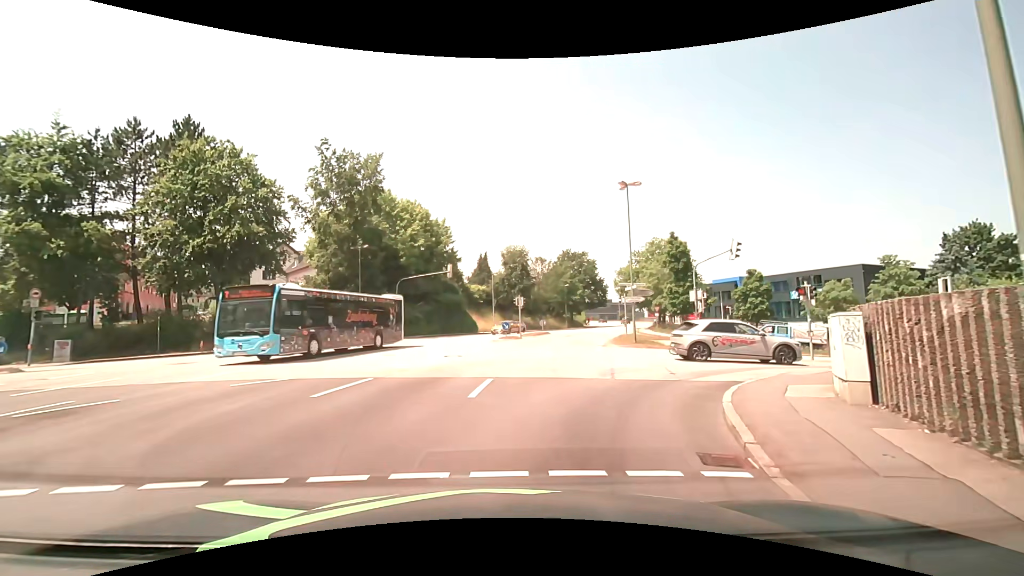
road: tertiary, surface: asphalt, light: Day
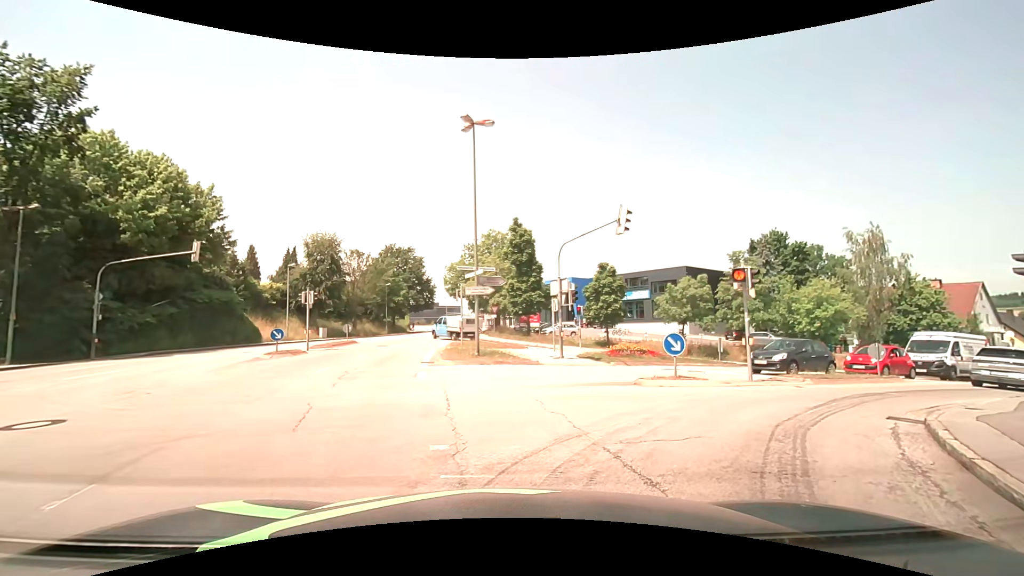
(+1.1, +10.9) m; +20°
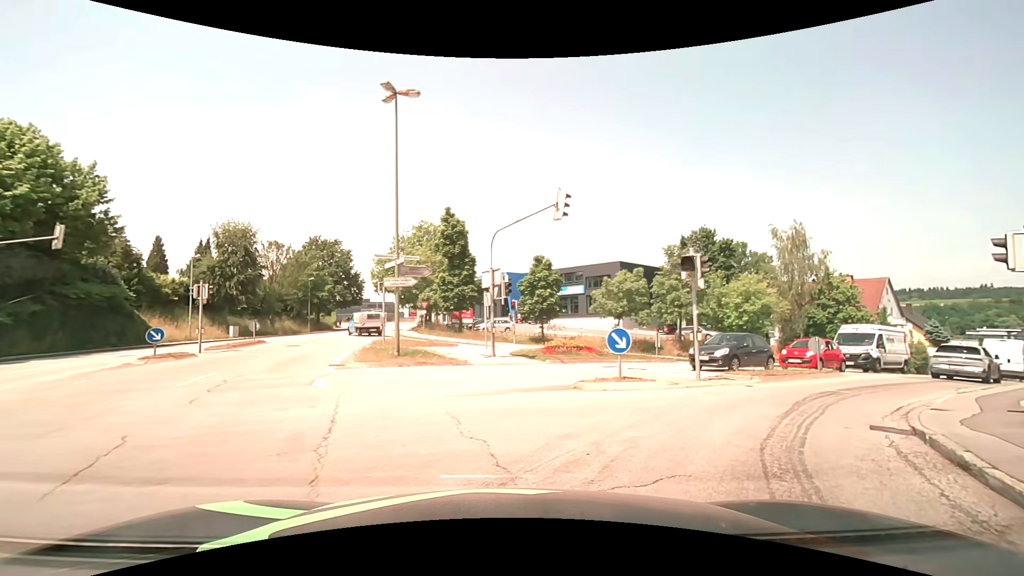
(+0.1, +2.1) m; +5°
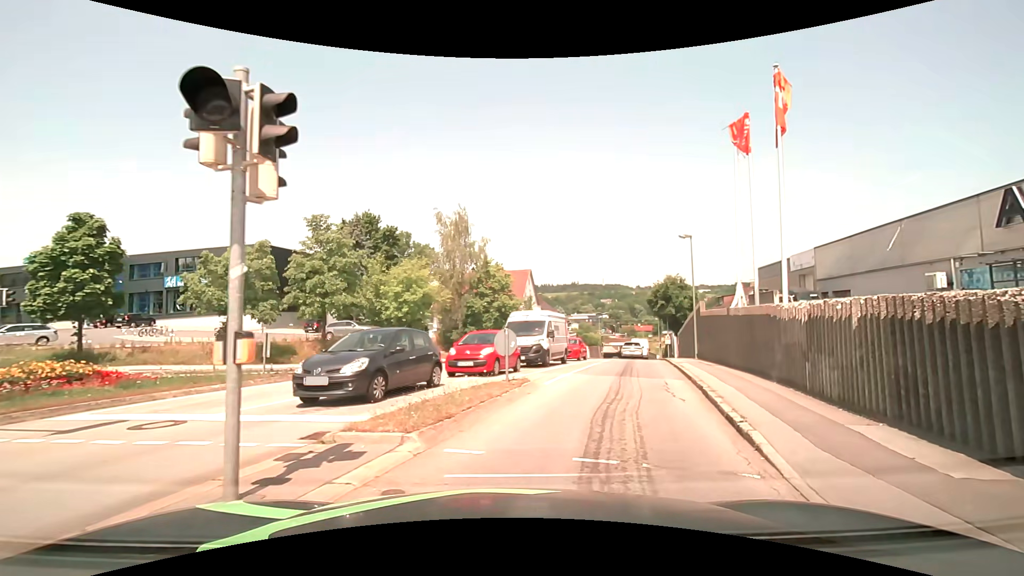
(+3.7, +9.0) m; +41°
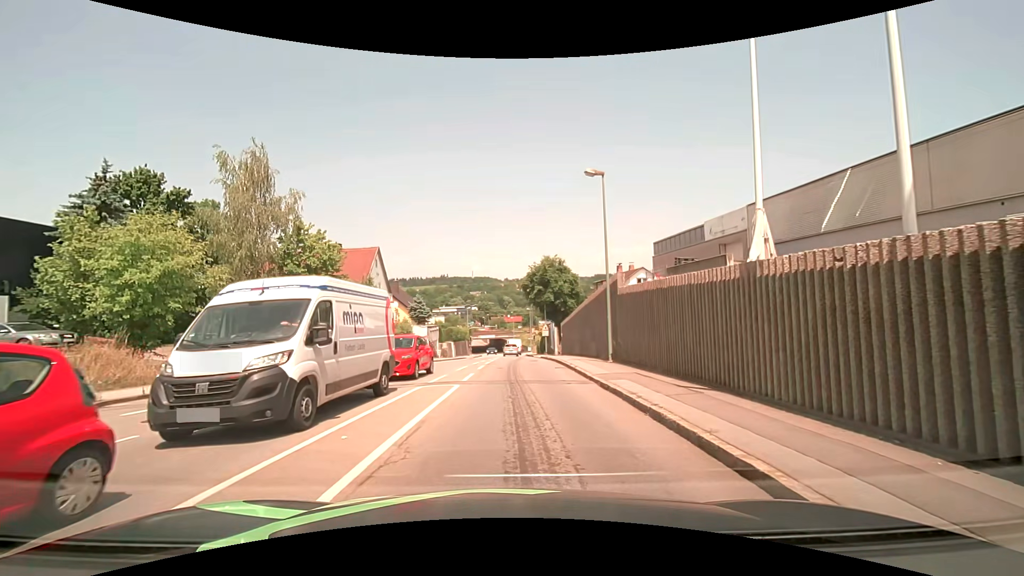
(+1.9, +13.2) m; +14°
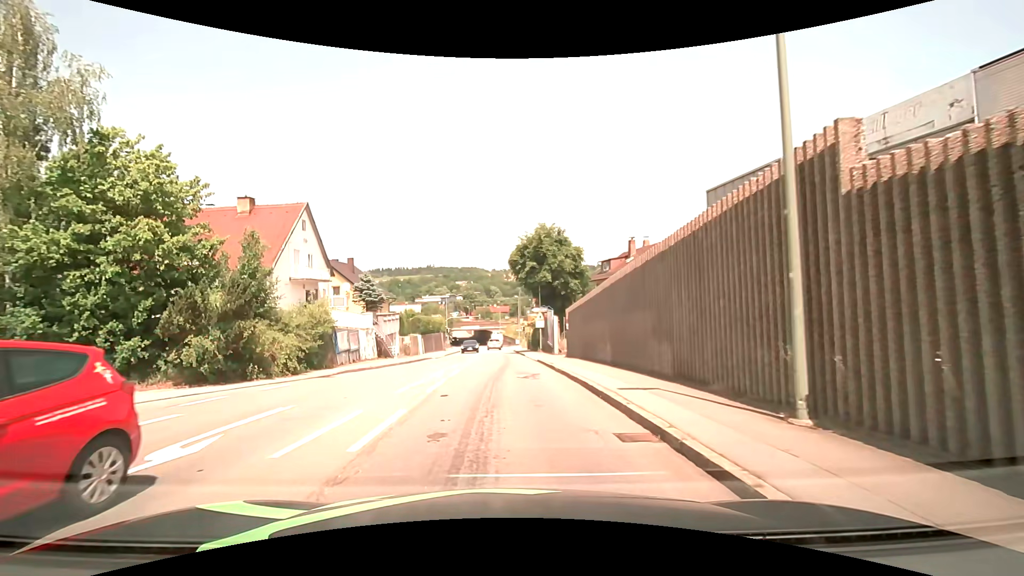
(+0.4, +14.6) m; +2°
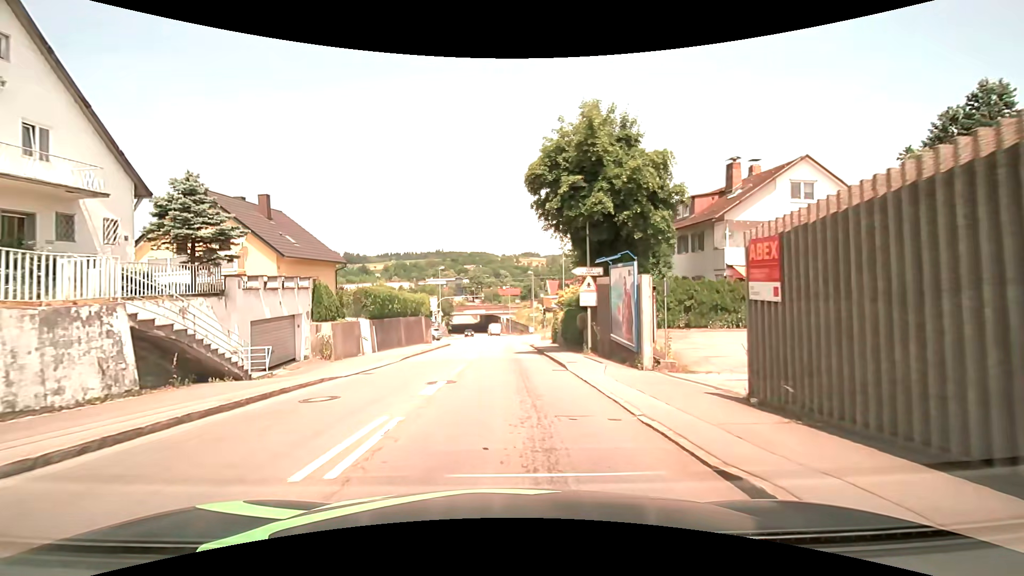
(-0.4, +22.6) m; -2°
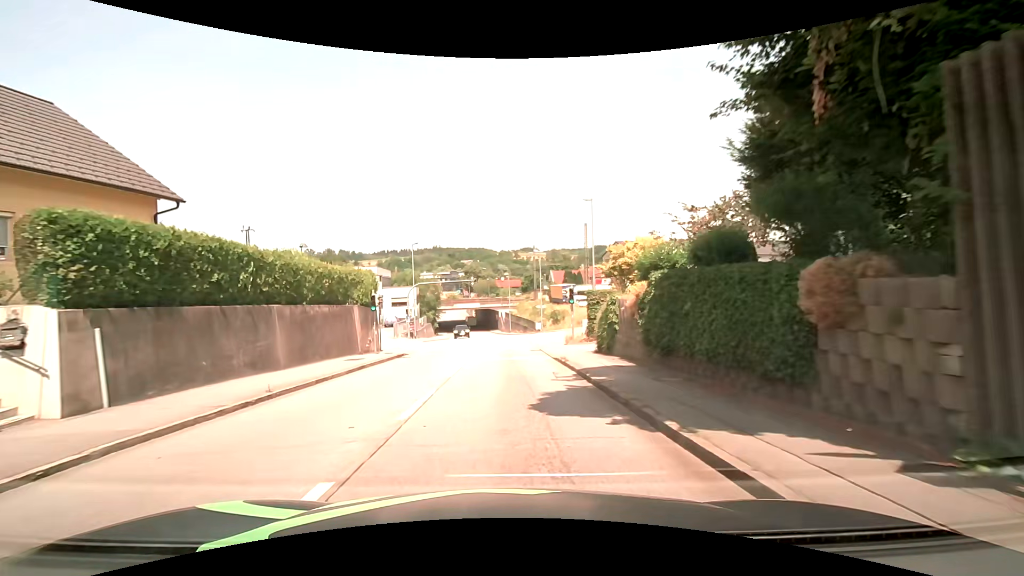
(0.0, +20.2) m; 0°
(0, +10) (0, +20) (+1, +30) (+1, +40) (+1, +50) (+1, +60) (0, +70) (-1, +80) (-3, +90) (-4, +100) m
